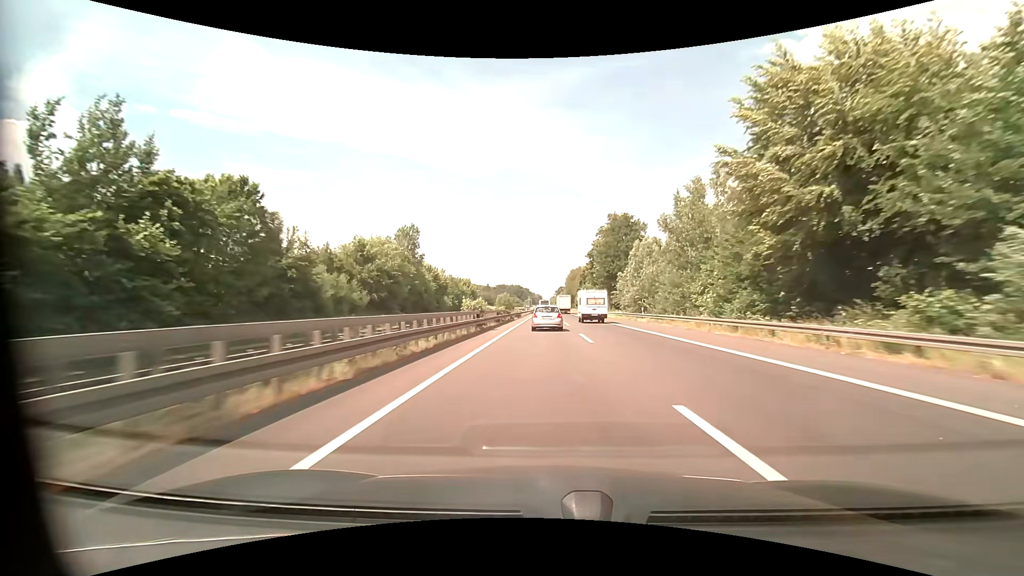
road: motorway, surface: asphalt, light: Day
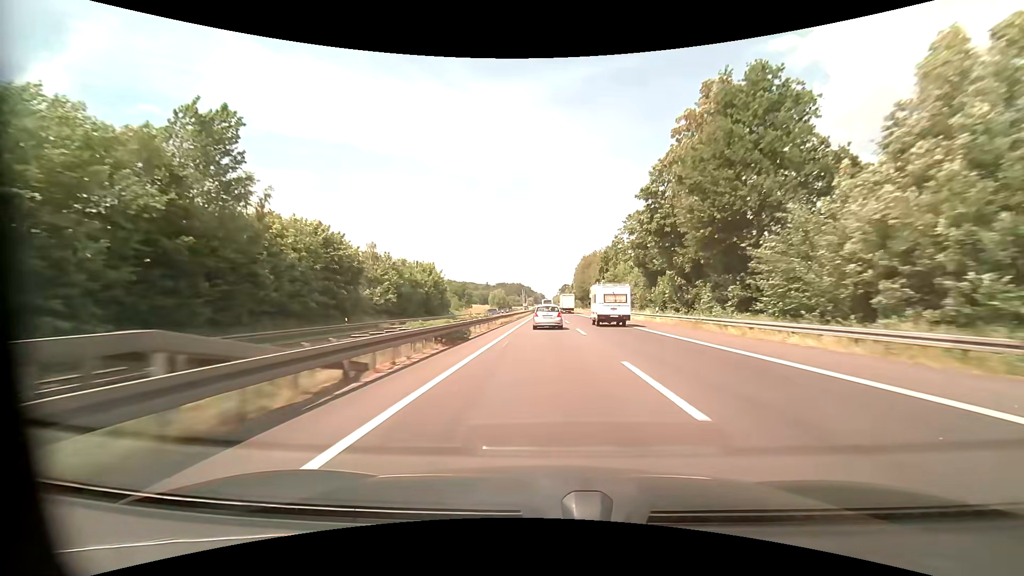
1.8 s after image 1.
(-0.2, +49.3) m; 0°
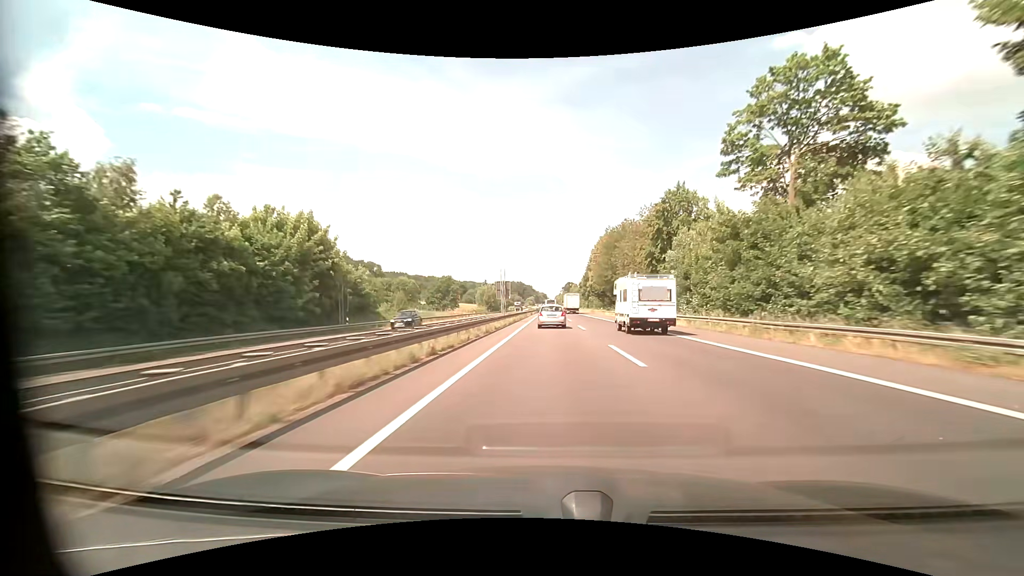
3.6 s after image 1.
(-0.1, +49.3) m; 0°
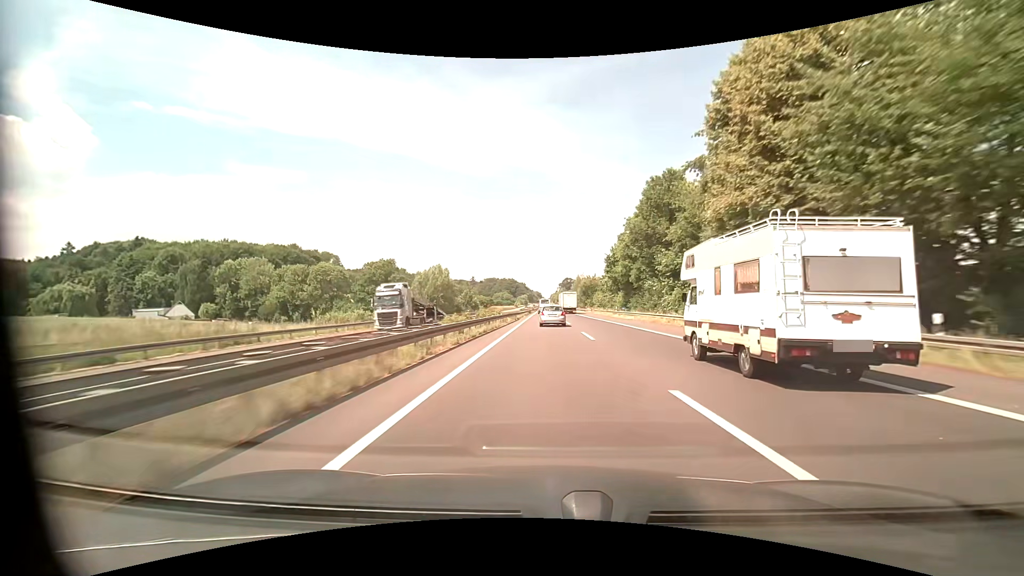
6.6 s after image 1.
(+0.5, +82.2) m; +1°
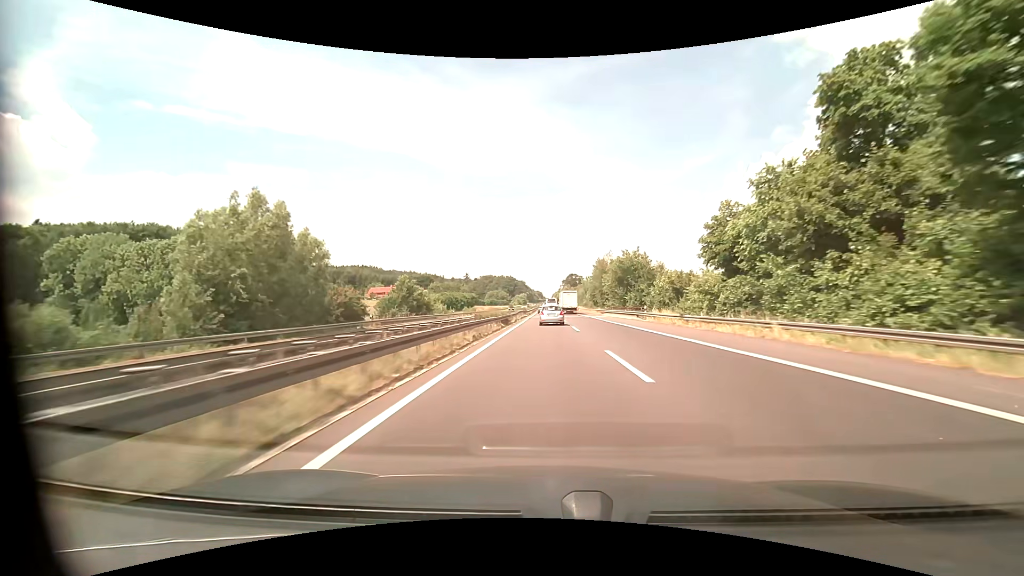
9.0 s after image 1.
(-0.2, +65.9) m; 0°
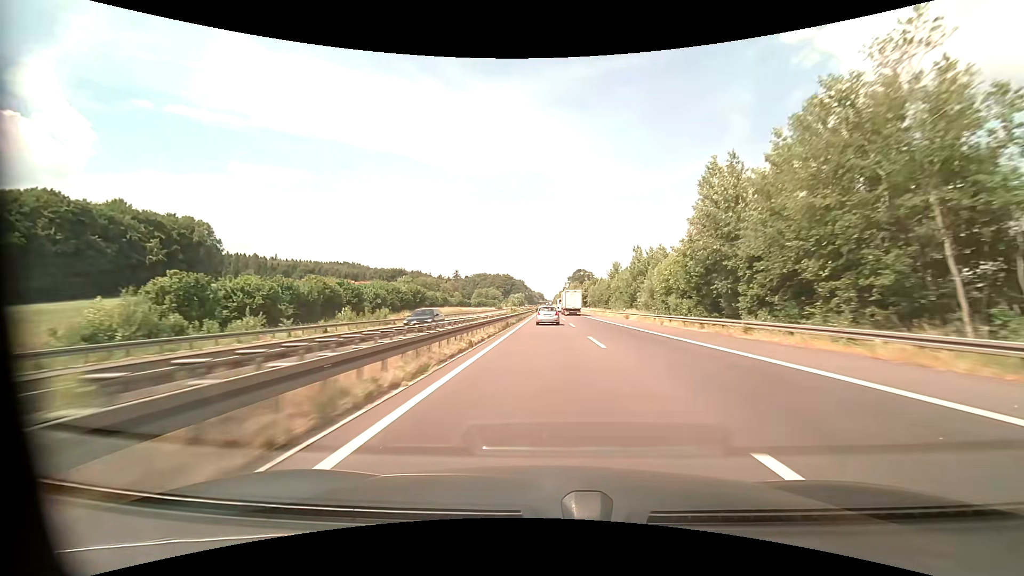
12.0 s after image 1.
(-0.2, +83.2) m; 0°
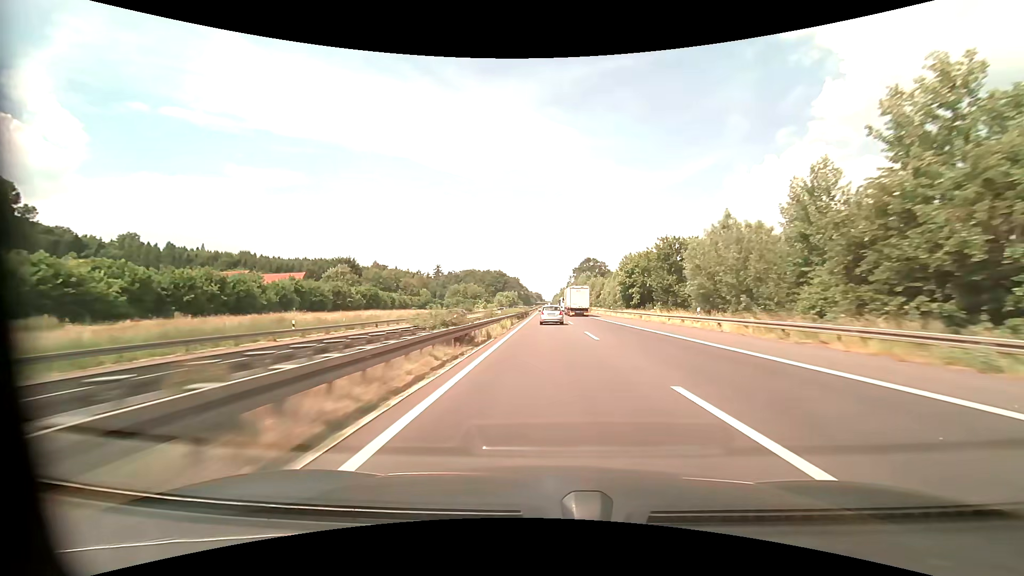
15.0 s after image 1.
(+0.1, +87.5) m; 0°
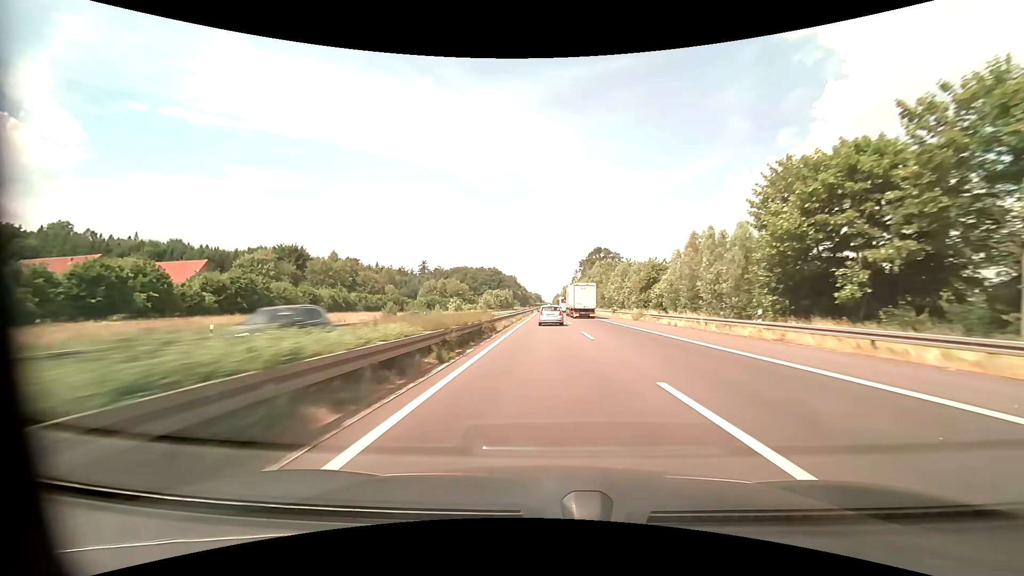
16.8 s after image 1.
(+0.1, +54.2) m; 0°
(0, +10) (0, +20) (0, +30) (0, +40) (0, +50) (0, +60) (0, +70) (0, +80) (0, +90) (0, +100) m
